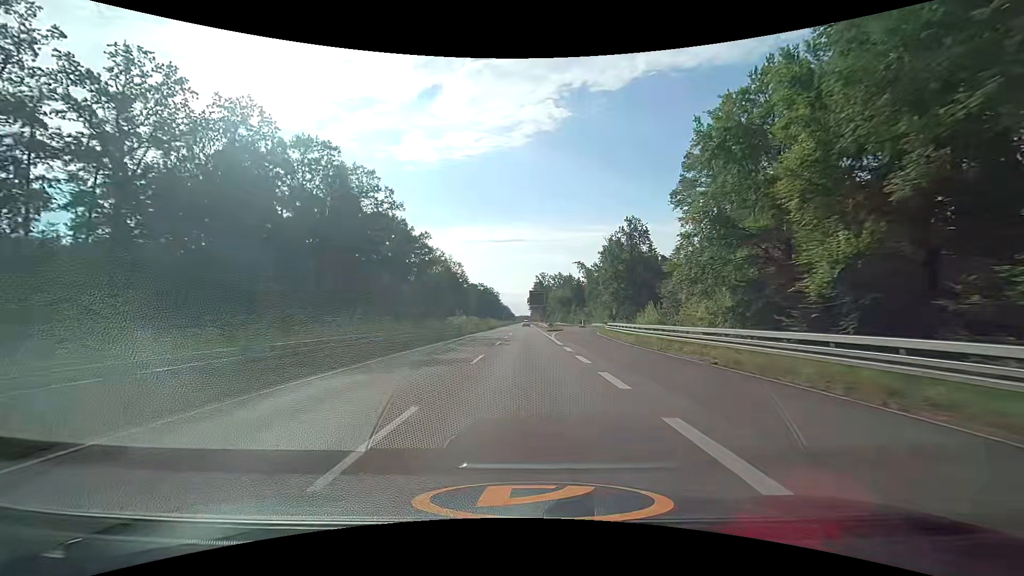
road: trunk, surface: asphalt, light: Day
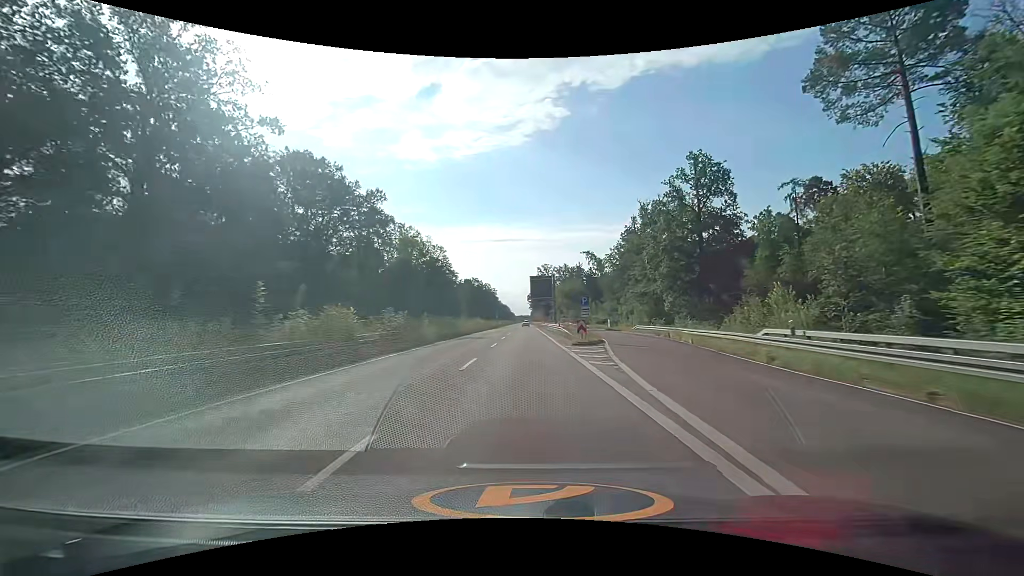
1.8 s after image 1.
(-0.1, +37.4) m; 0°
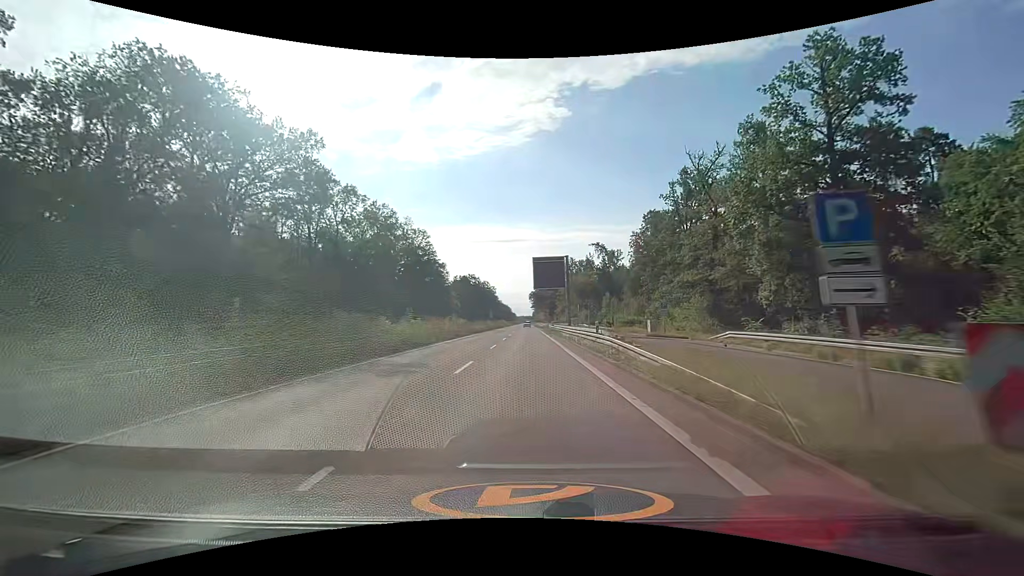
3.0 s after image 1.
(-0.1, +25.0) m; 0°
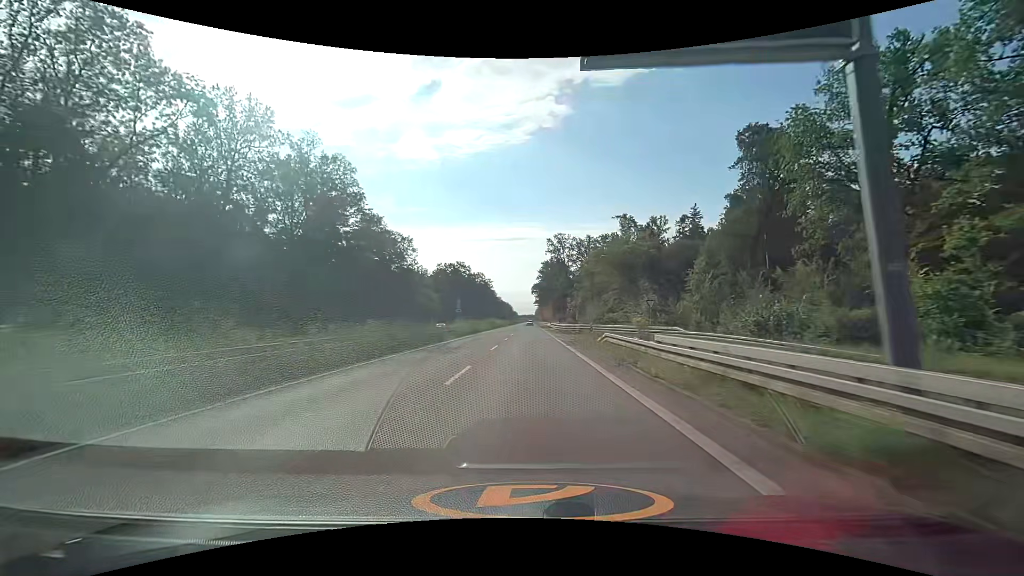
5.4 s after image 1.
(-0.2, +49.9) m; 0°
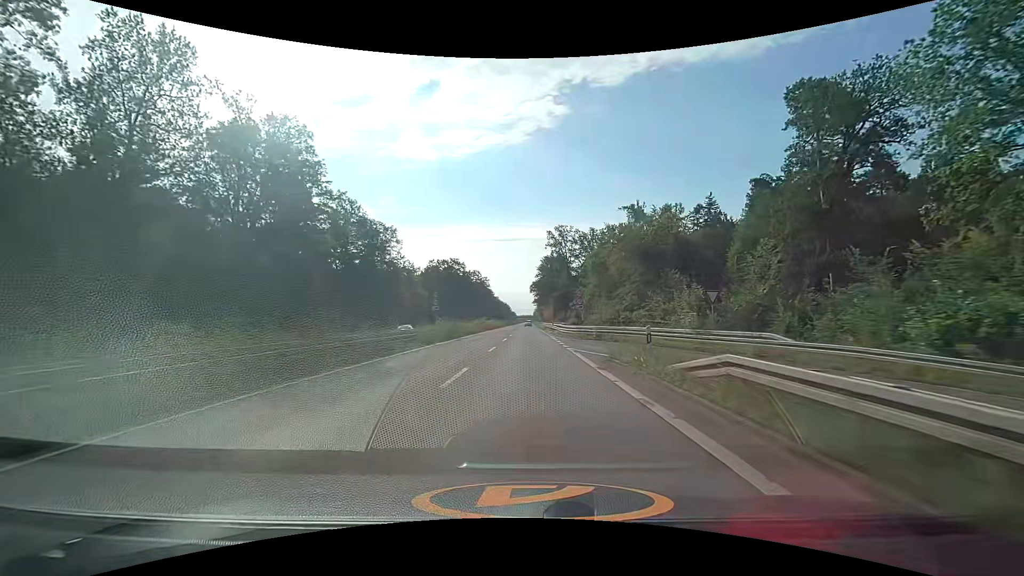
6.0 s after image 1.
(0.0, +12.5) m; 0°
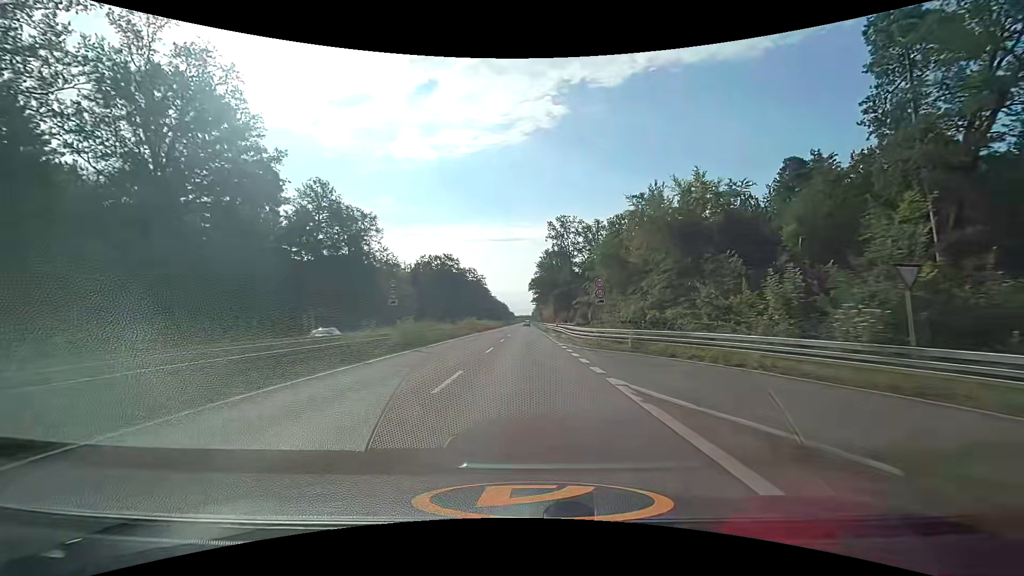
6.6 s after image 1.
(0.0, +12.5) m; 0°
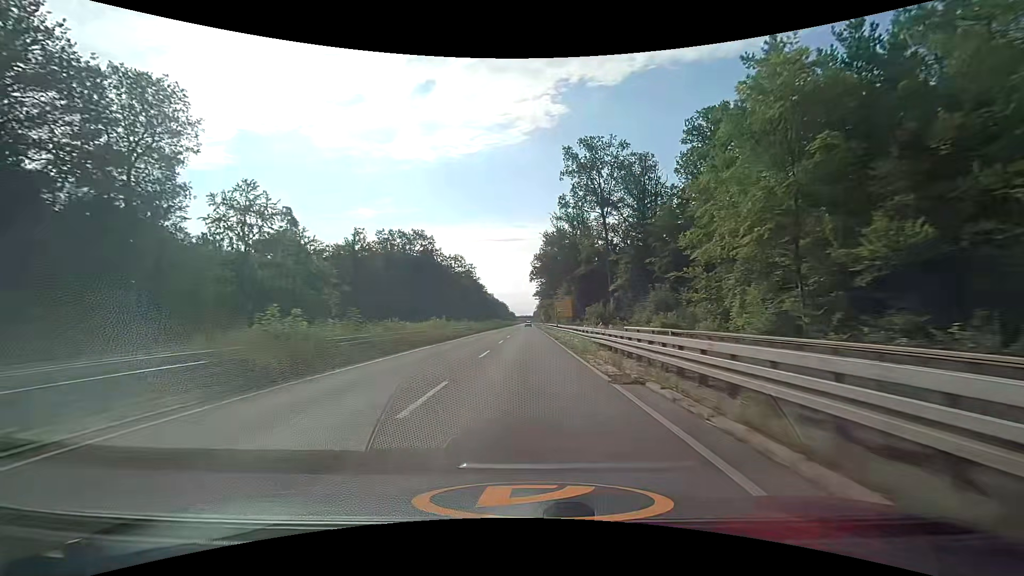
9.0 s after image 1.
(+0.2, +50.0) m; 0°
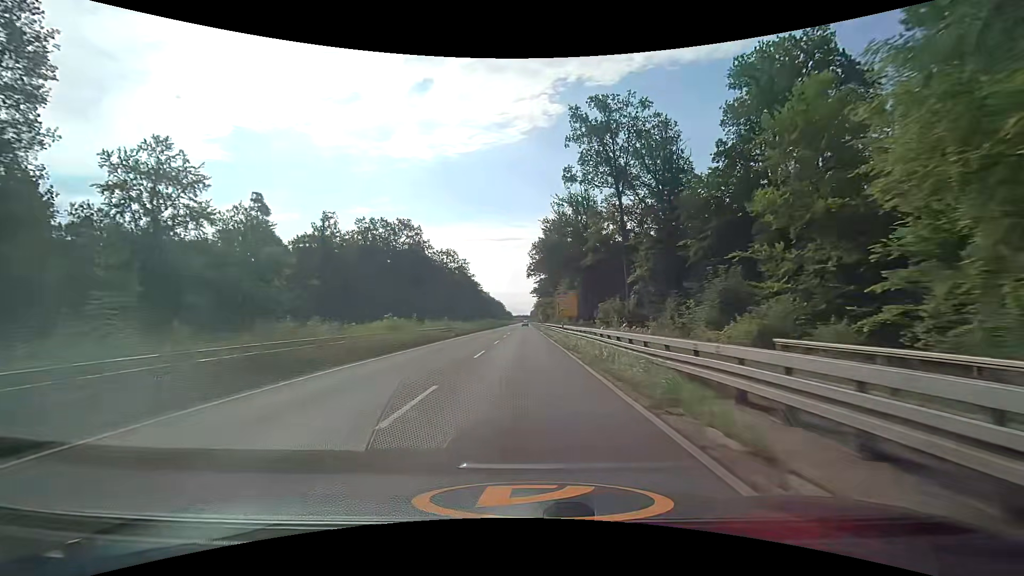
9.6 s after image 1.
(0.0, +12.5) m; 0°
(0, +10) (0, +20) (0, +30) (0, +40) (0, +50) (-1, +60) (-1, +70) (-1, +80) (-1, +90) (-1, +100) m
